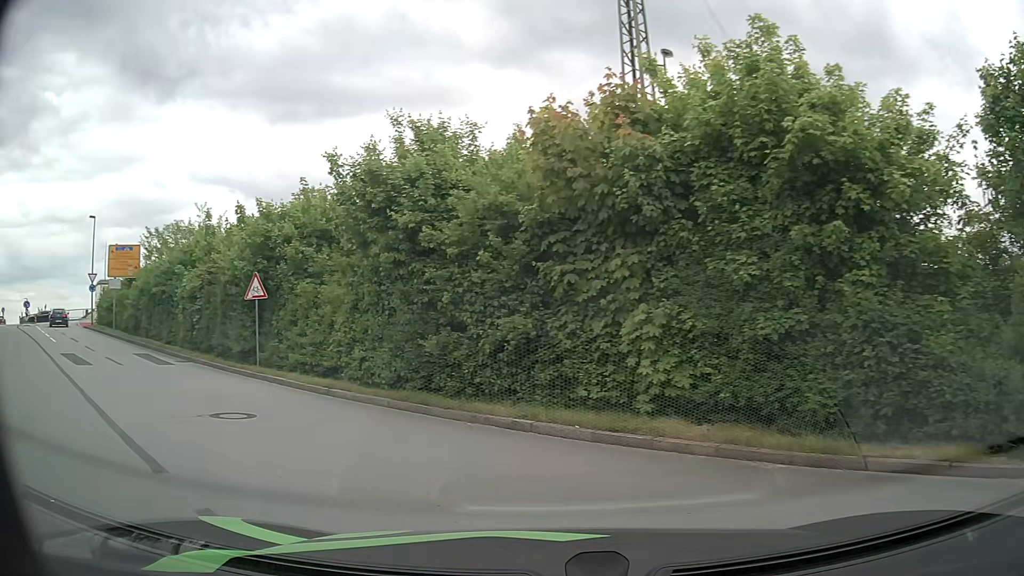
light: Day
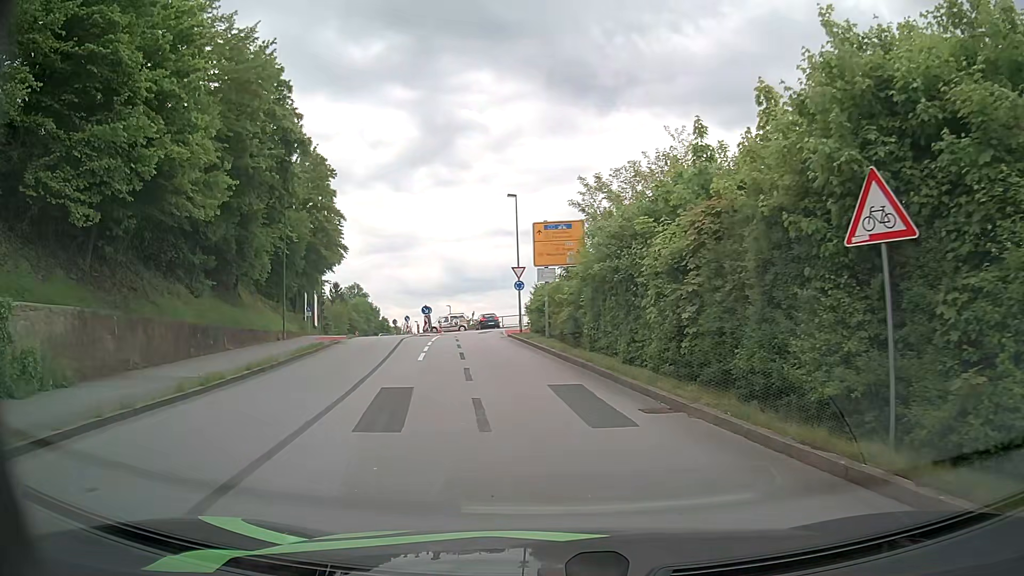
(-5.9, +11.7) m; -42°
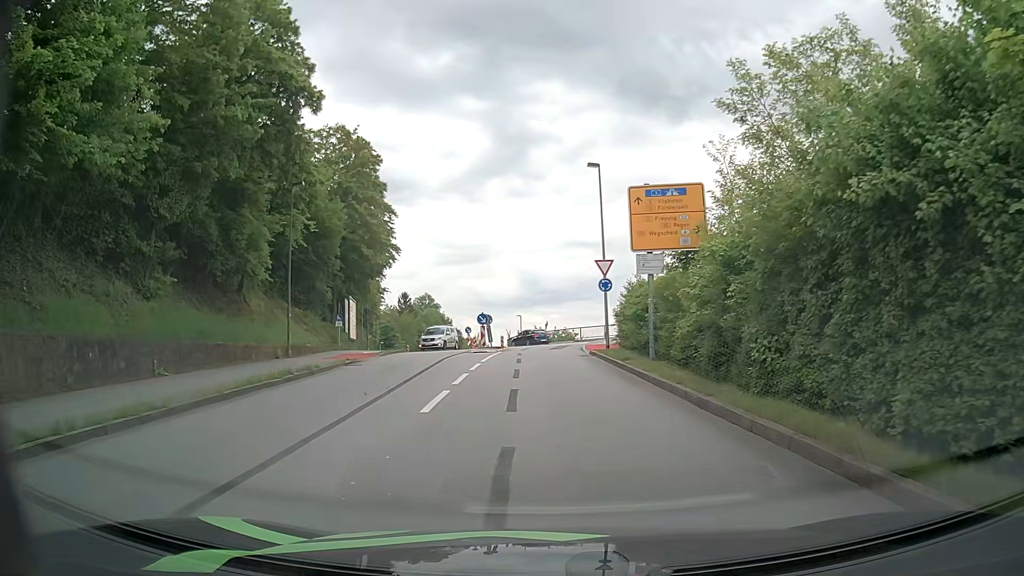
(-0.7, +10.2) m; -6°
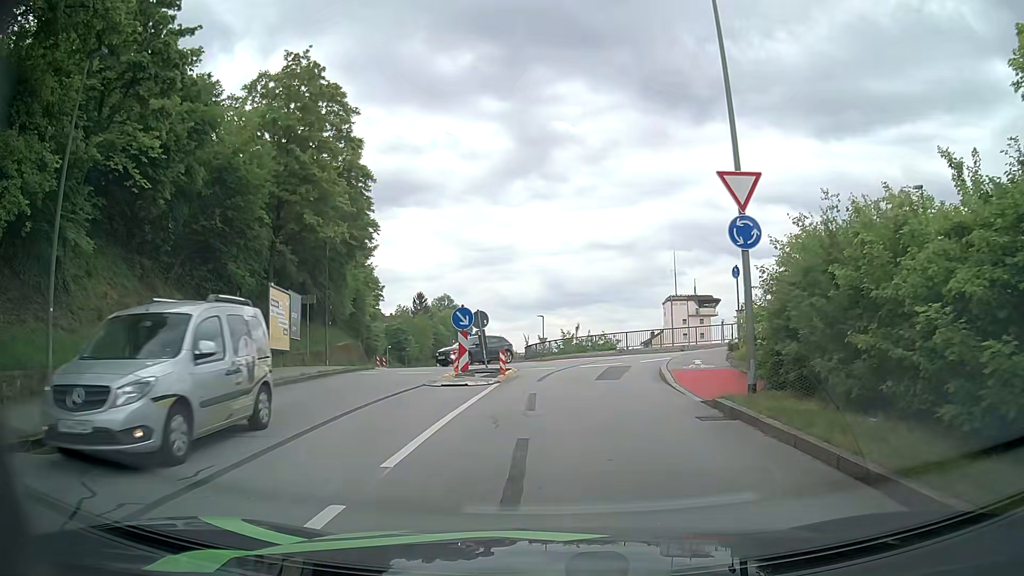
(-0.5, +17.2) m; -2°
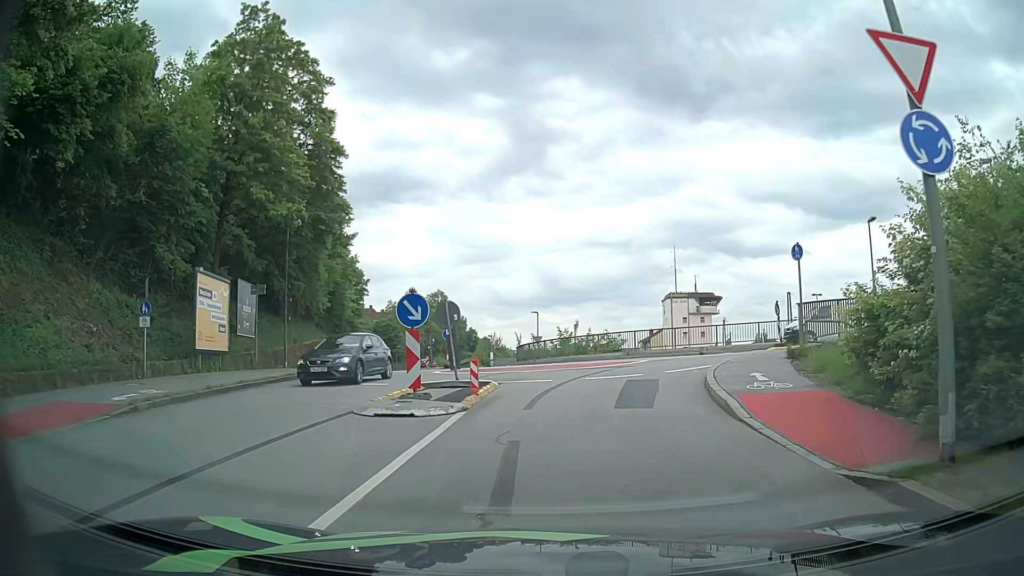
(-0.1, +6.1) m; 0°
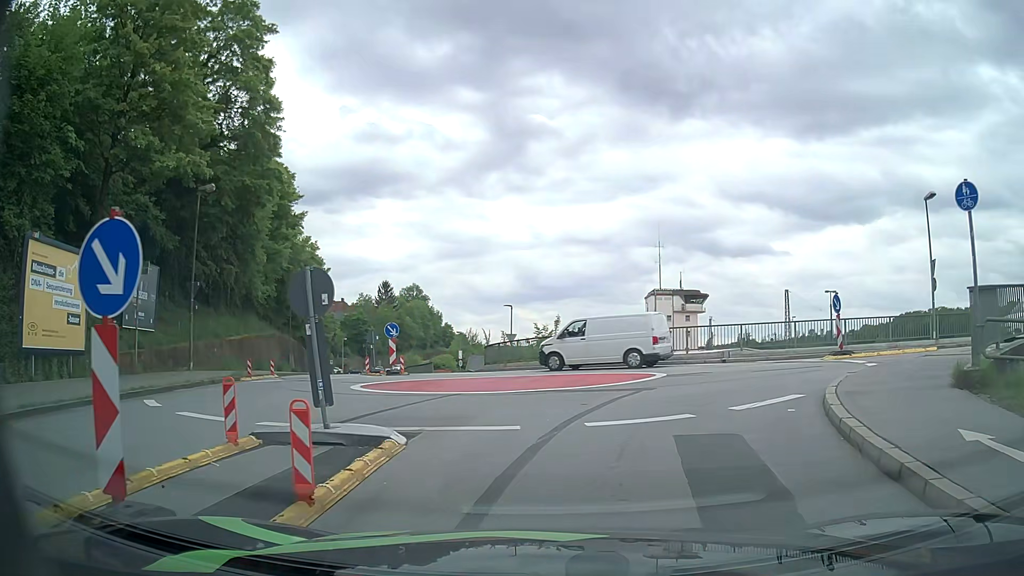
(+0.2, +8.0) m; +3°
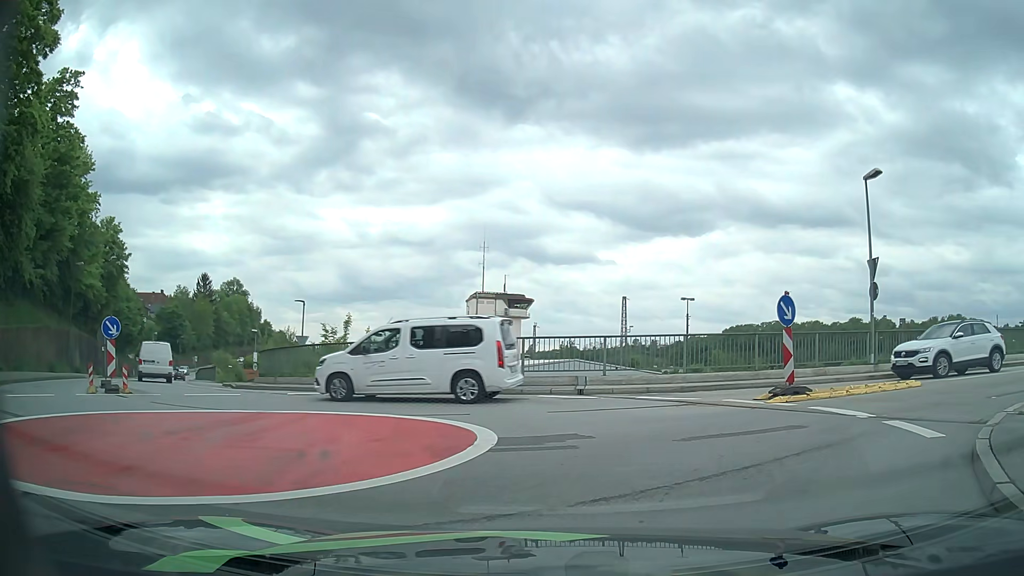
(+0.7, +8.5) m; +15°
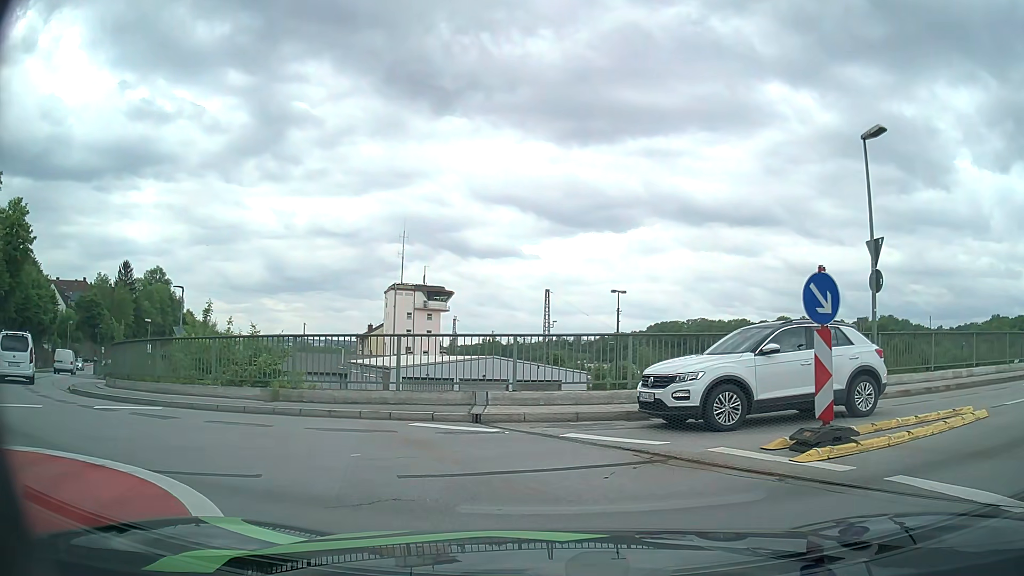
(+0.4, +5.5) m; +6°
(-4, +9) (-13, +14) (-20, +20) (-27, +28) (-33, +36) (-39, +44) (-45, +52) (-51, +60) (-57, +68) (-63, +76) m
